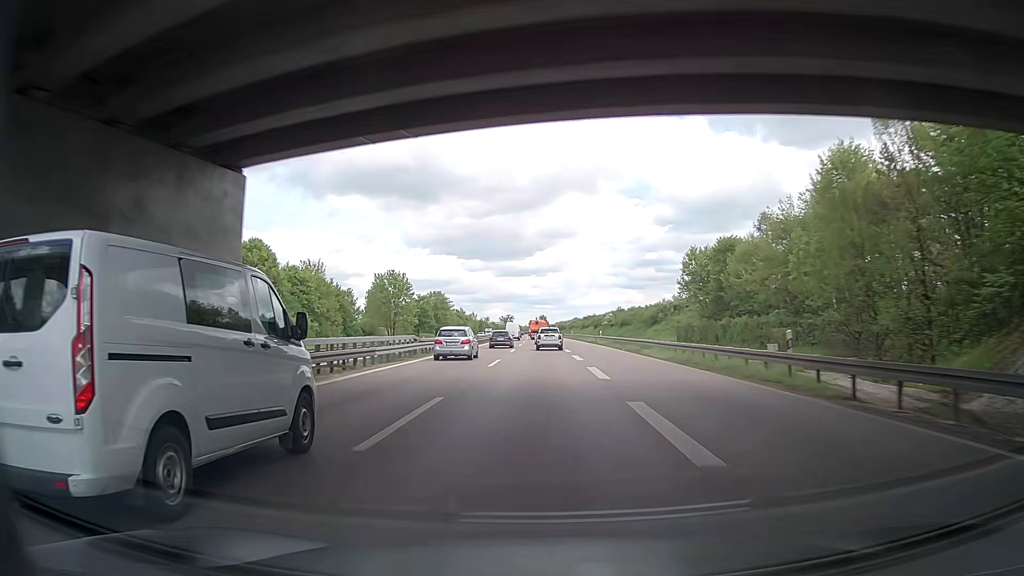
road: trunk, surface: asphalt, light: Day
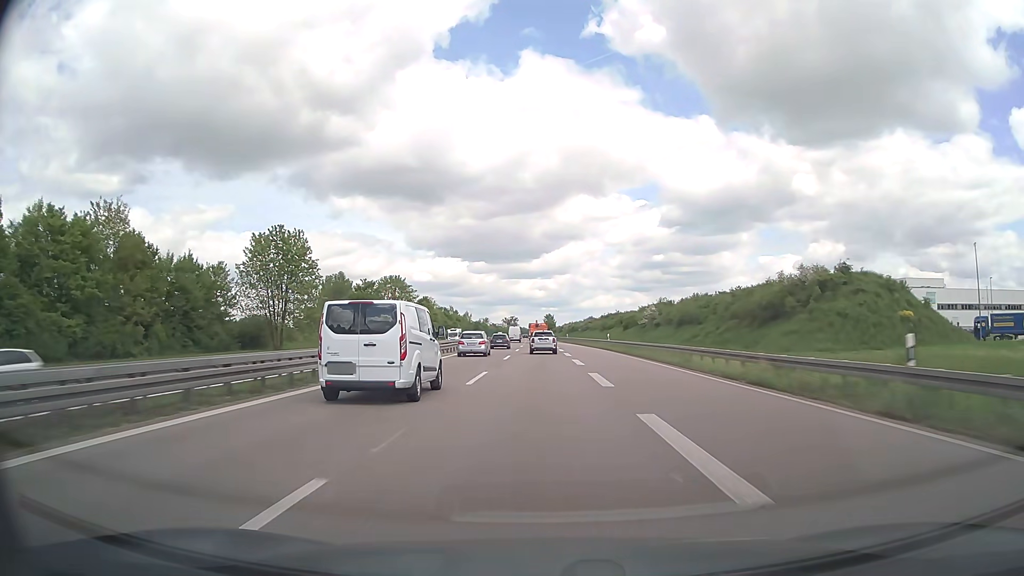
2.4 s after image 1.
(-0.2, +61.5) m; 0°
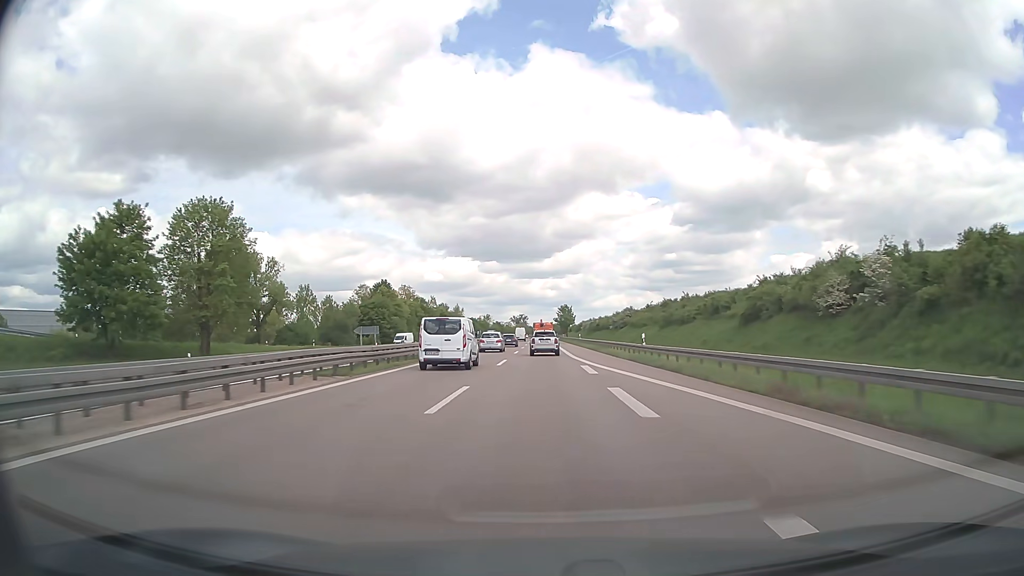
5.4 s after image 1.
(-0.5, +78.8) m; -1°
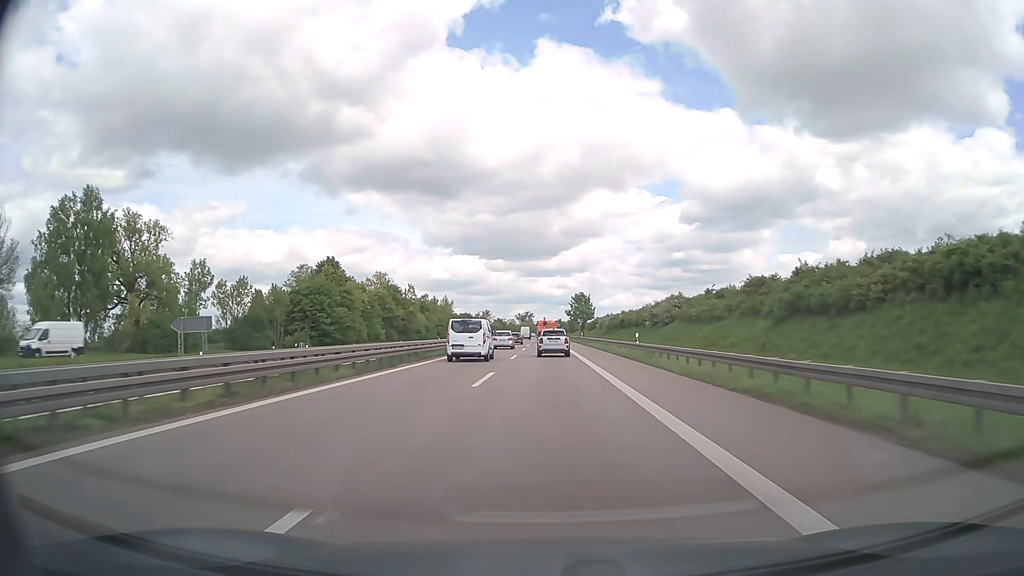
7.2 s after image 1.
(-0.3, +48.5) m; -1°
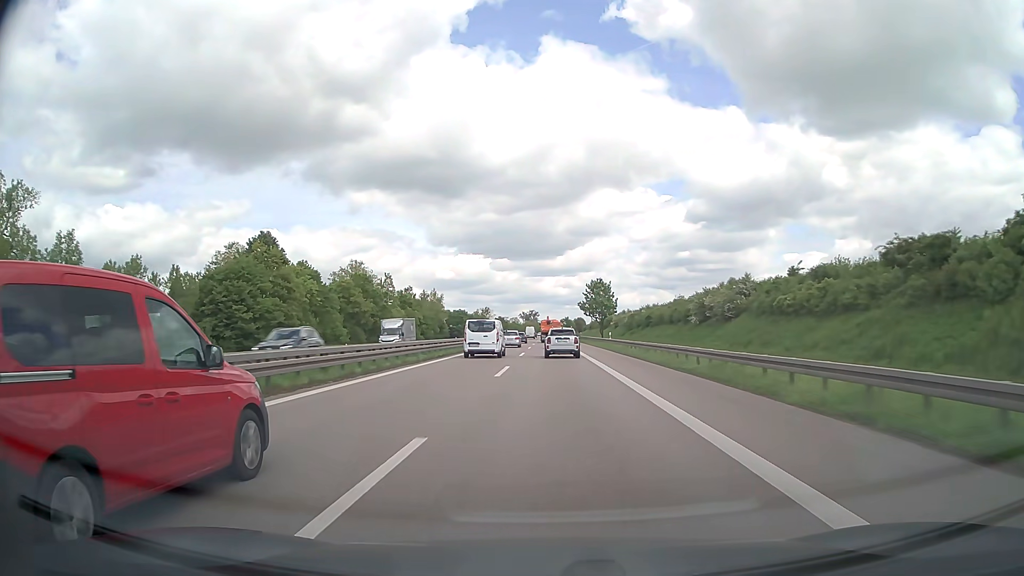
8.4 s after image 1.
(-0.1, +32.4) m; 0°
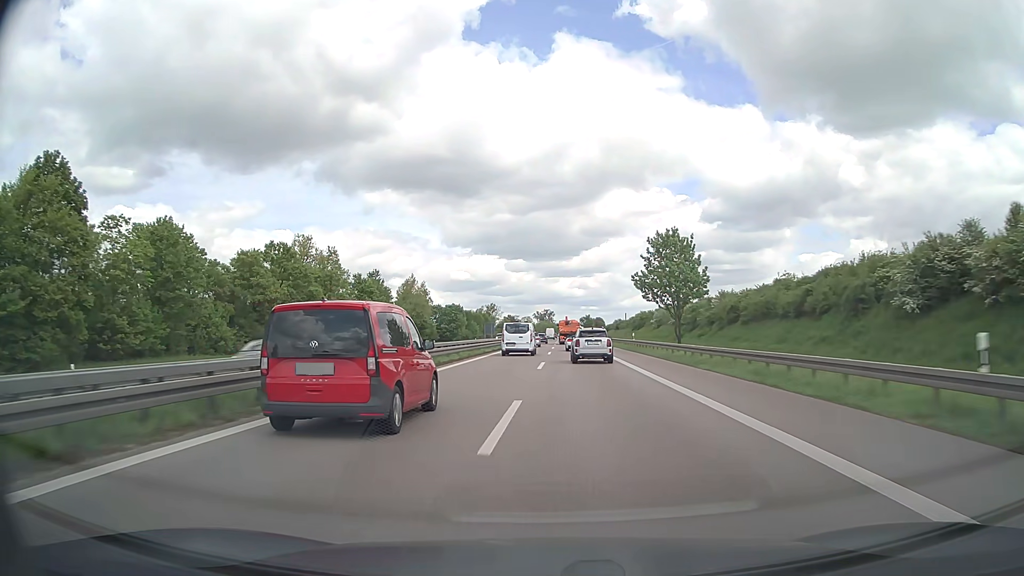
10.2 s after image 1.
(-0.5, +49.0) m; -1°
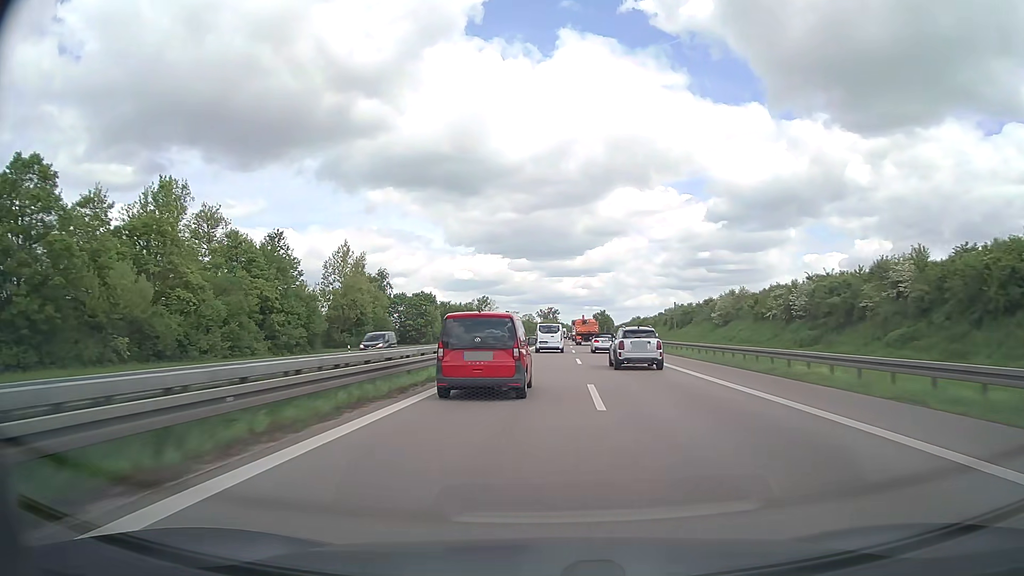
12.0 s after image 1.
(-0.2, +49.8) m; 0°
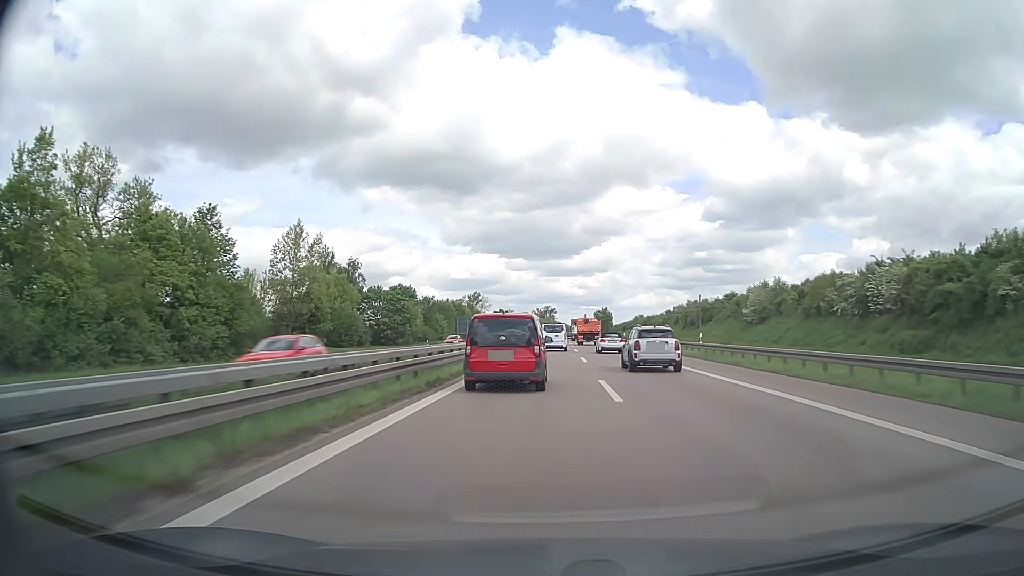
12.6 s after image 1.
(0.0, +16.8) m; 0°
(0, +10) (0, +20) (0, +30) (0, +40) (+1, +50) (+1, +60) (+1, +70) (+1, +80) (+2, +90) (+2, +100) m
